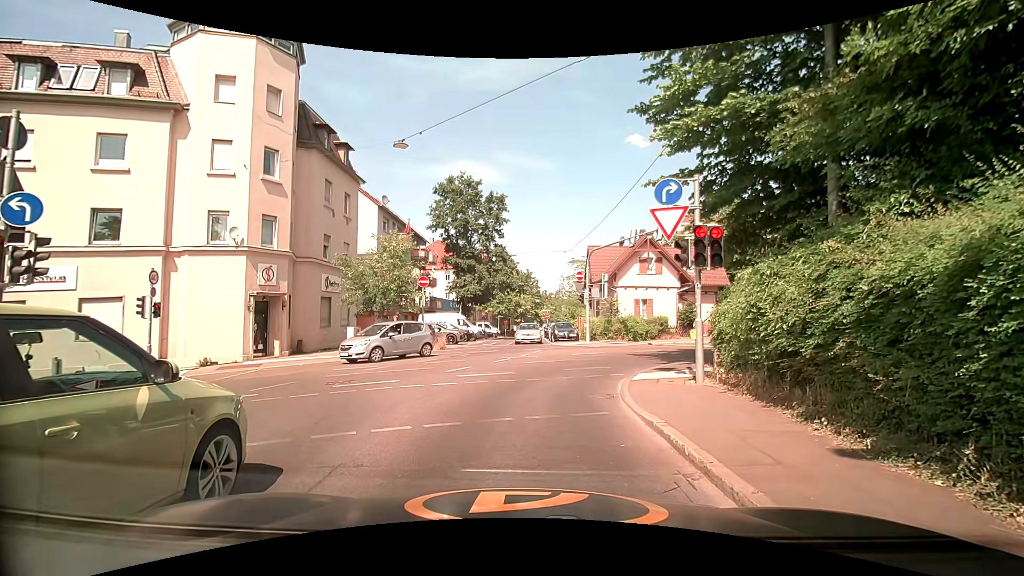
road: unclassified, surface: asphalt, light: Day
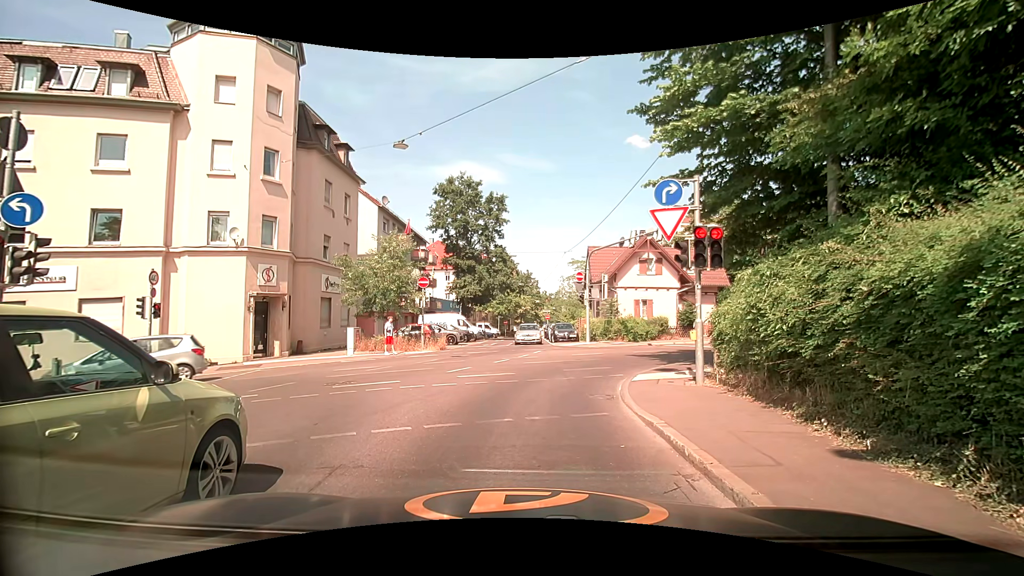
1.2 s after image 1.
(0.0, 0.0) m; 0°
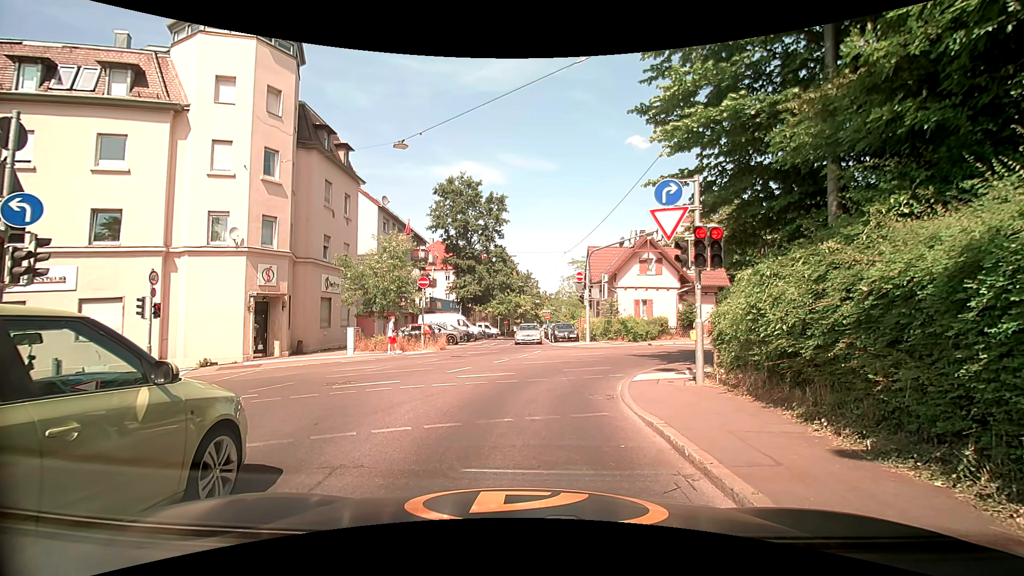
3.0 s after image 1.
(0.0, 0.0) m; 0°
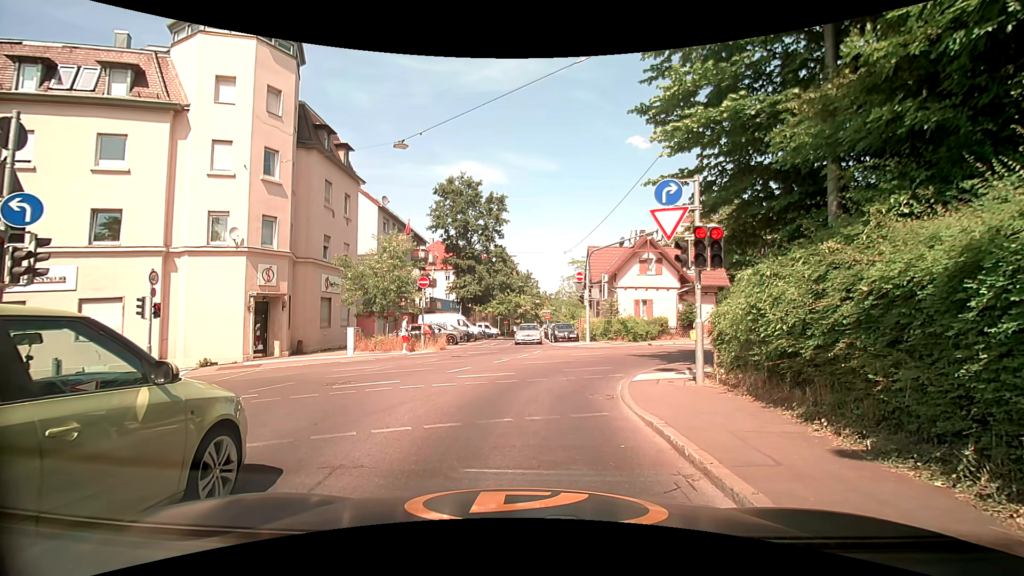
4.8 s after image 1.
(0.0, 0.0) m; 0°
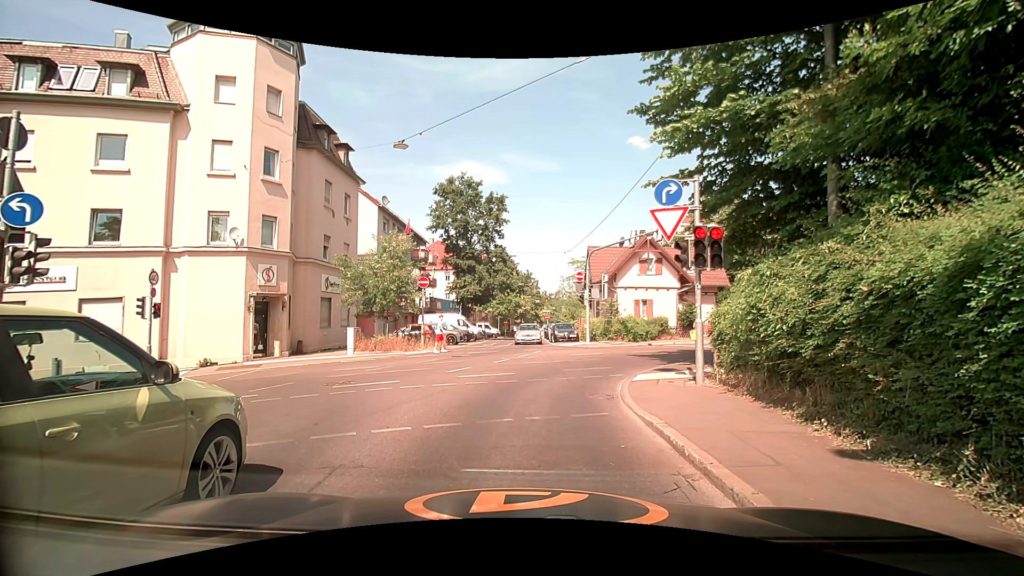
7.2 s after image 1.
(0.0, 0.0) m; 0°
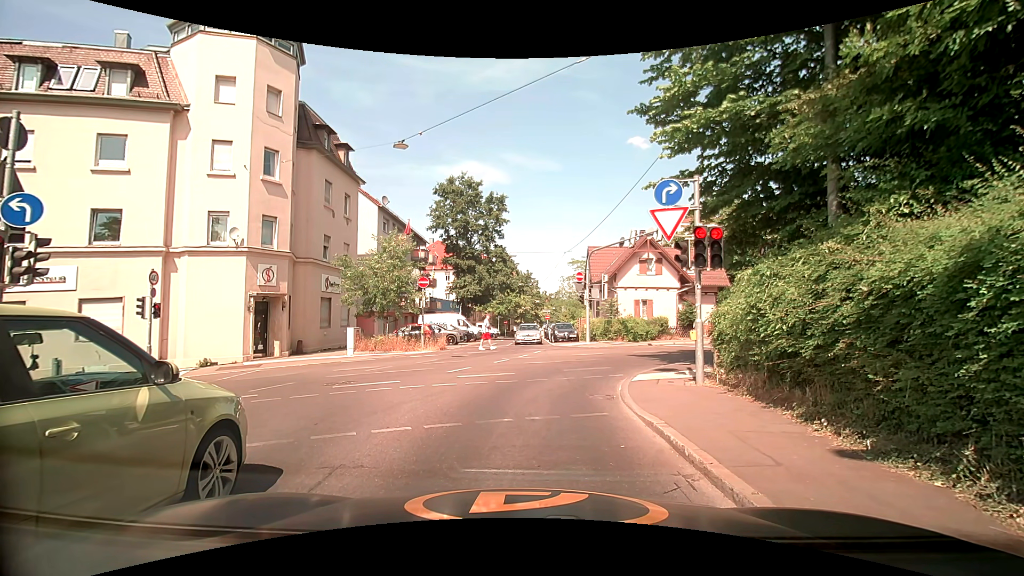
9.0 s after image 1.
(0.0, 0.0) m; 0°
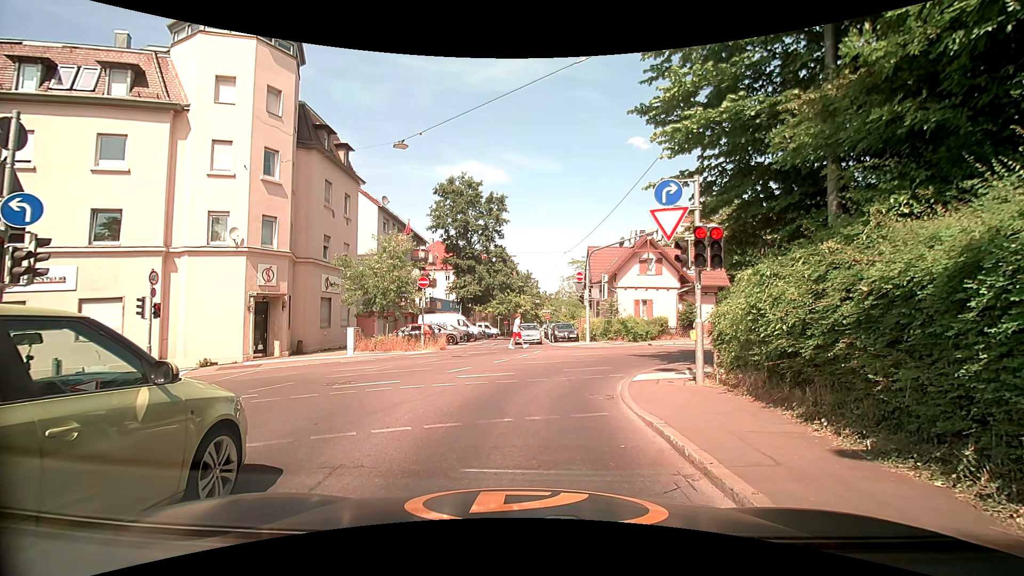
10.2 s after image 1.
(0.0, 0.0) m; 0°
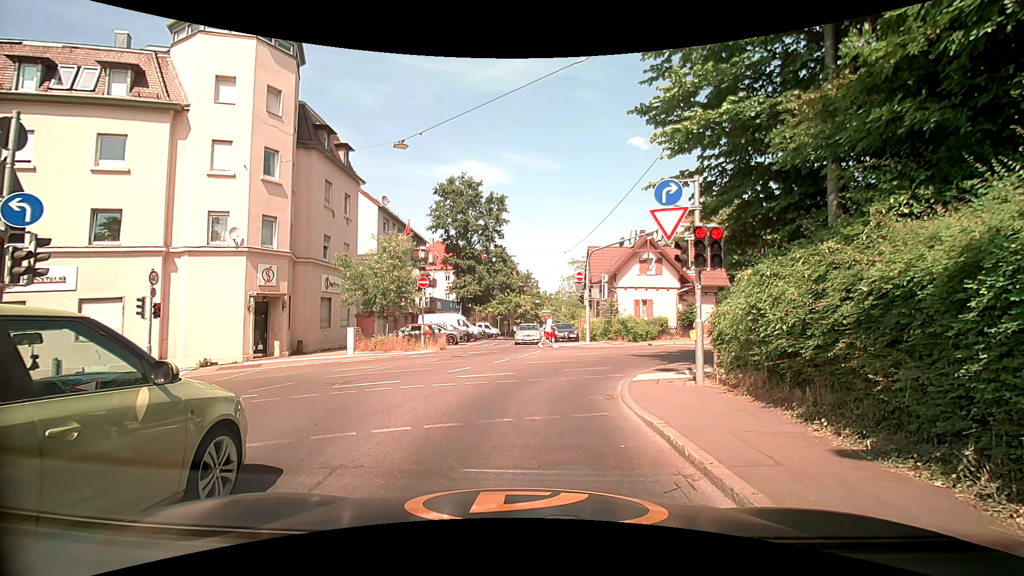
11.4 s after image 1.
(0.0, 0.0) m; 0°
